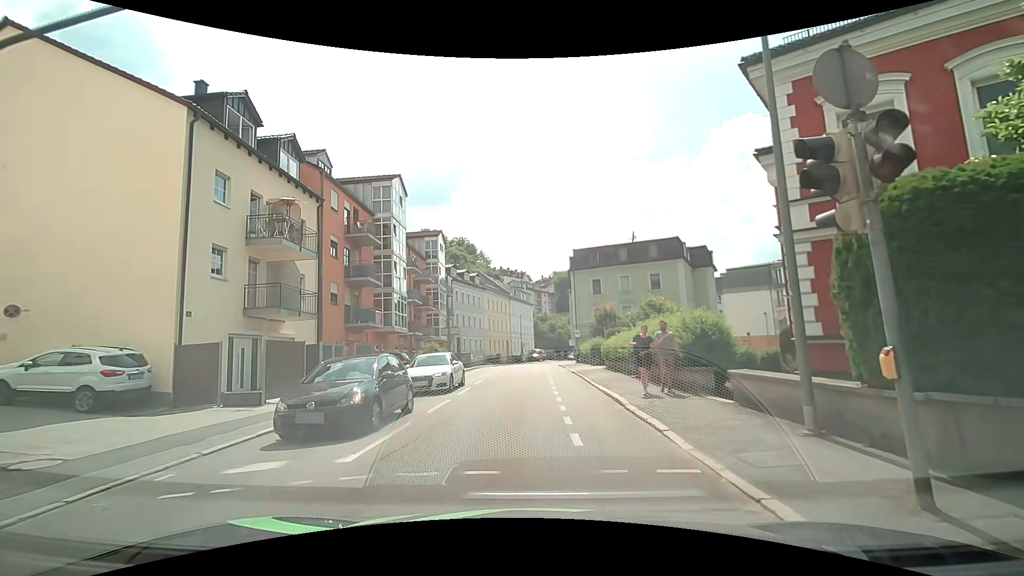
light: Day
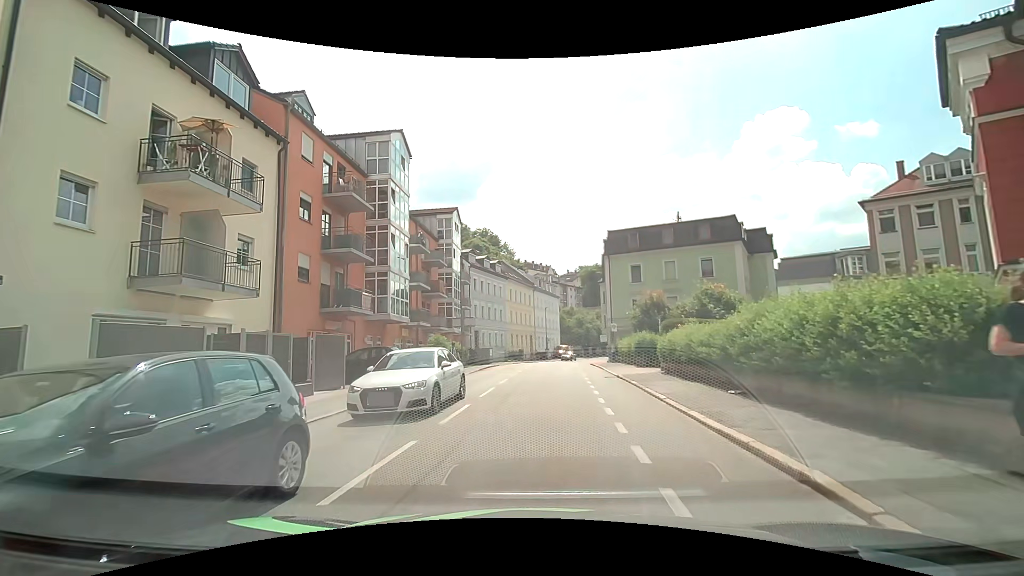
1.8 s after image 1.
(-0.3, +7.4) m; -1°
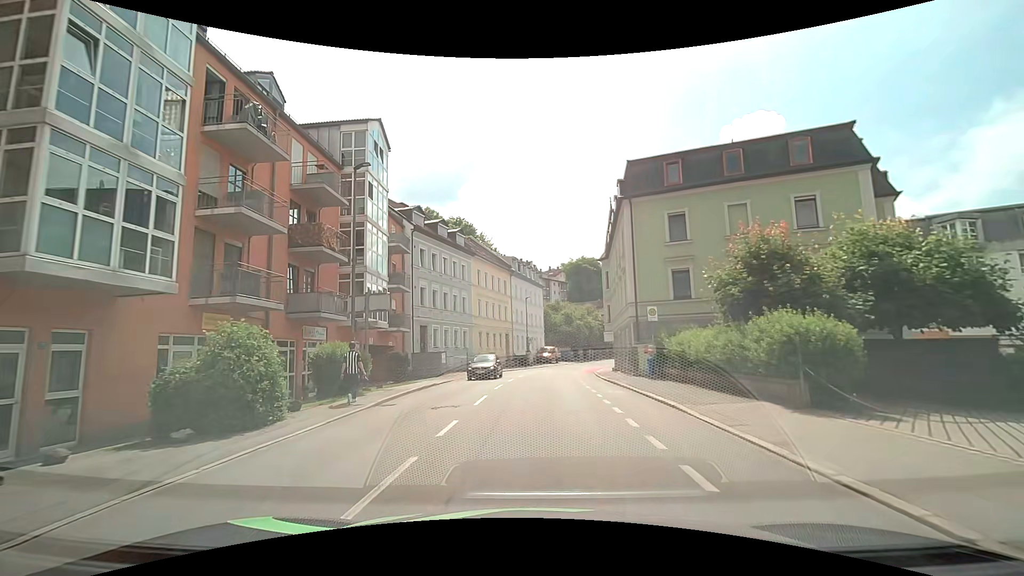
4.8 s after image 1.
(+0.1, +19.3) m; +2°
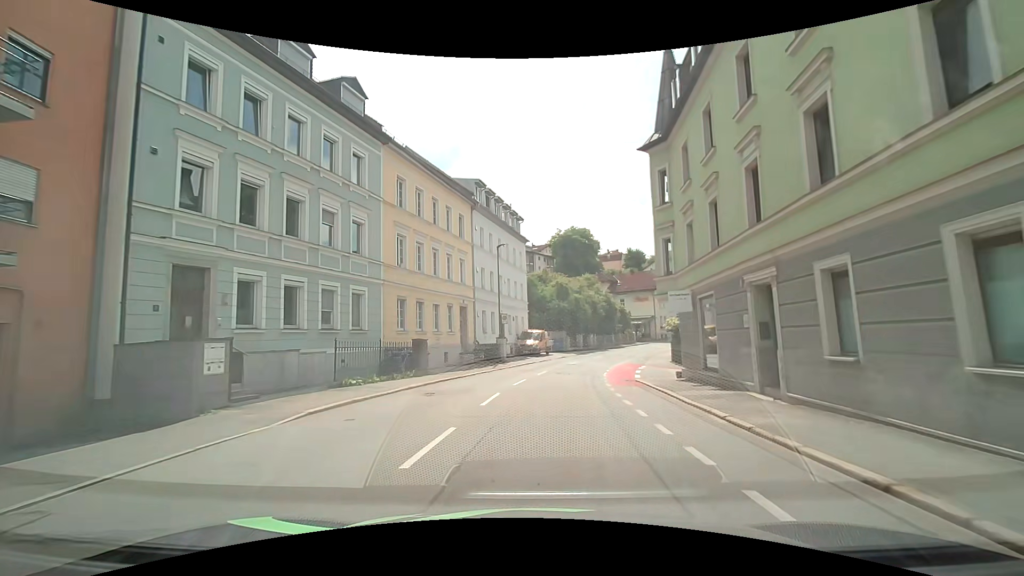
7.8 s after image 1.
(+0.1, +25.3) m; +1°
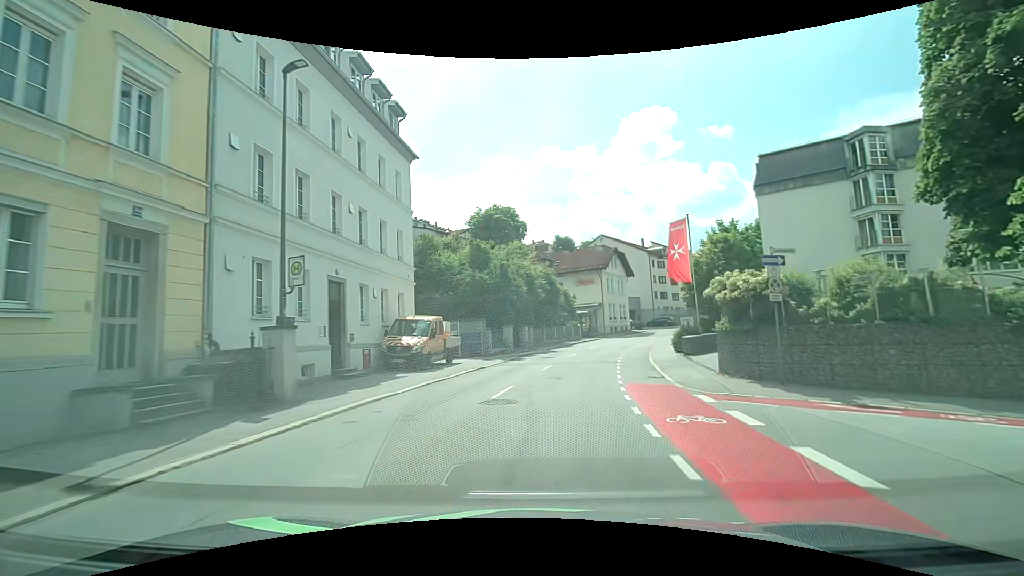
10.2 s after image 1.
(+1.8, +22.6) m; +9°
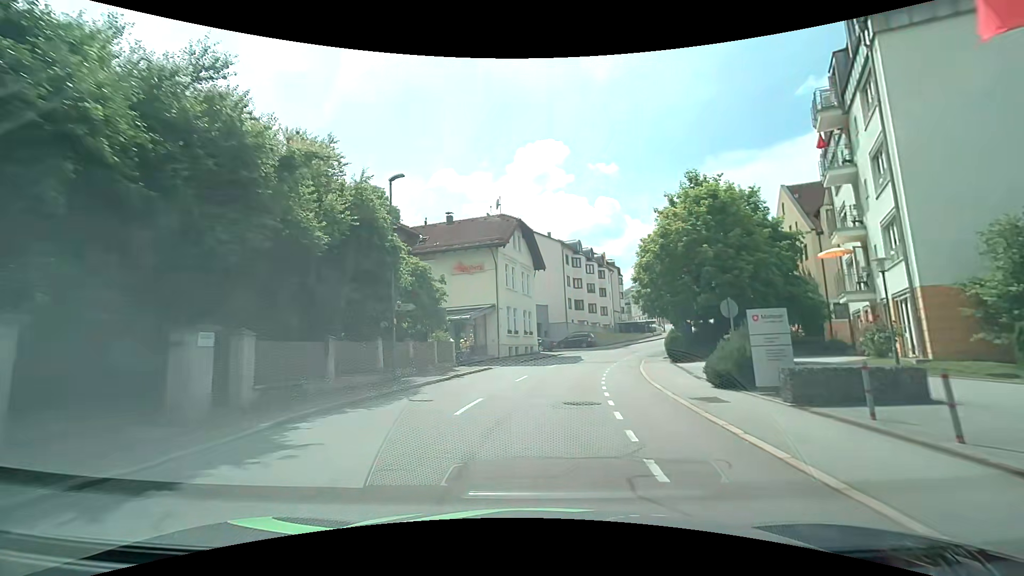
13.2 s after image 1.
(+3.0, +27.9) m; +12°
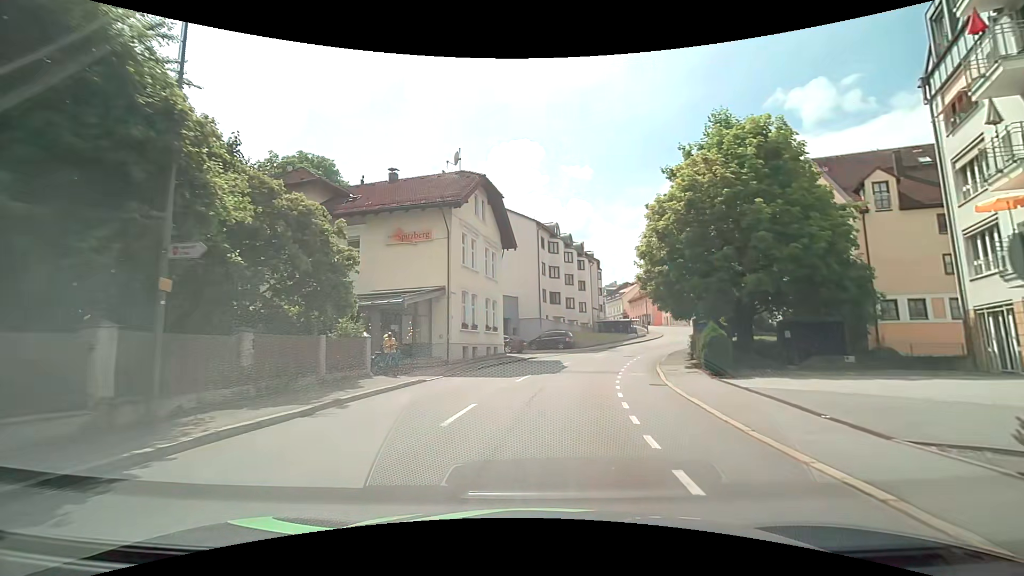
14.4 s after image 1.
(+0.2, +10.5) m; +4°
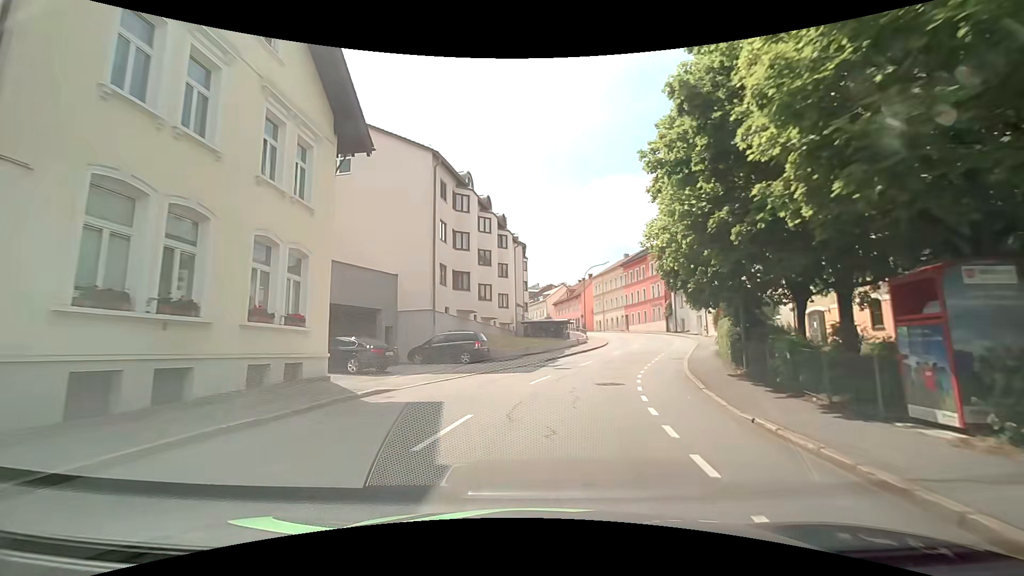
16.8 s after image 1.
(+1.4, +19.7) m; +9°
(+1, +10) (+2, +20) (+5, +29) (+9, +39) (+12, +48) (+13, +58) (+13, +68) (+12, +78) (+9, +88) (+6, +97) m
